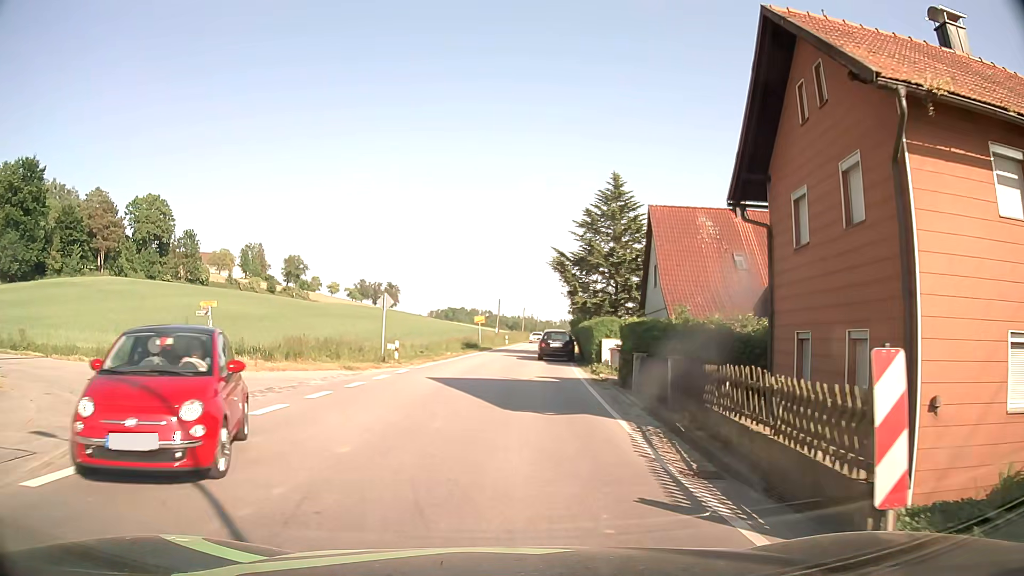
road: secondary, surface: asphalt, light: Day
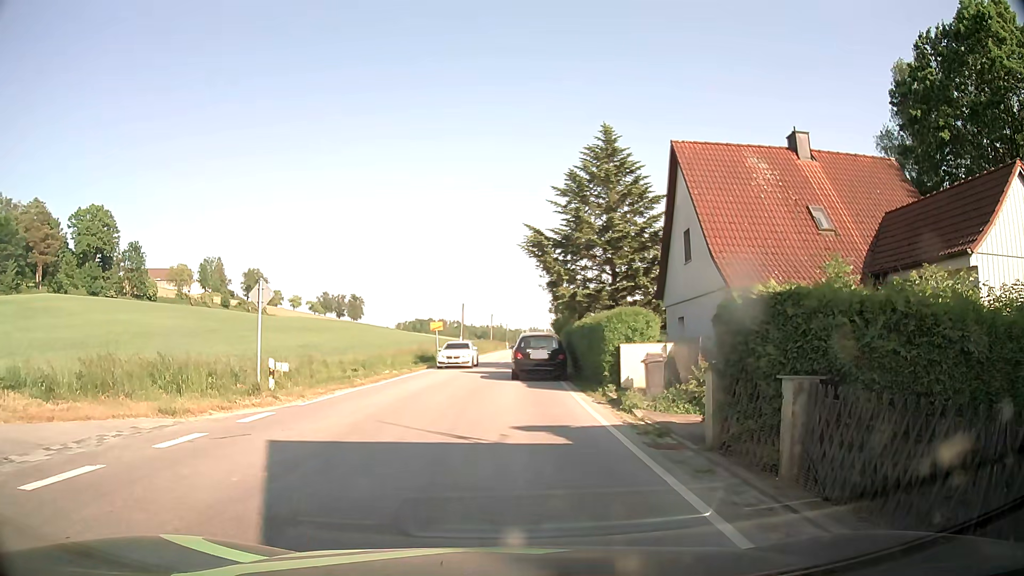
(+0.3, +11.1) m; +4°
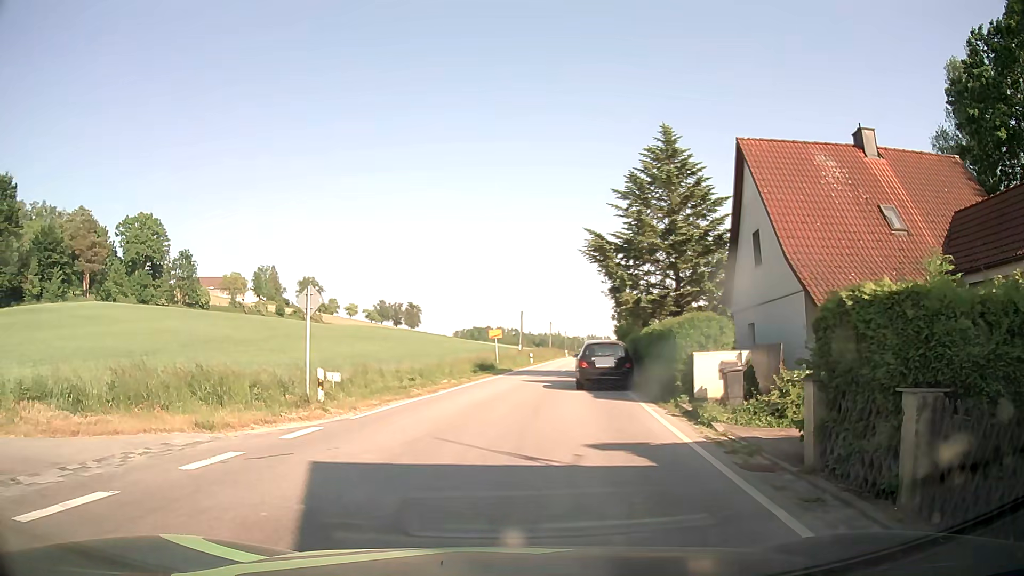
(0.0, +1.2) m; -3°
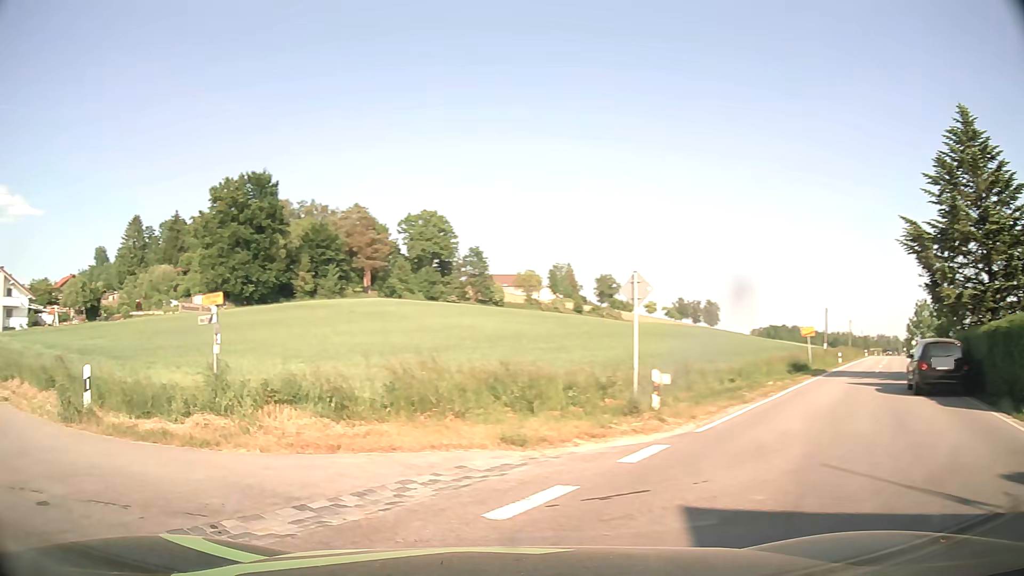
(-0.6, +2.7) m; -24°
